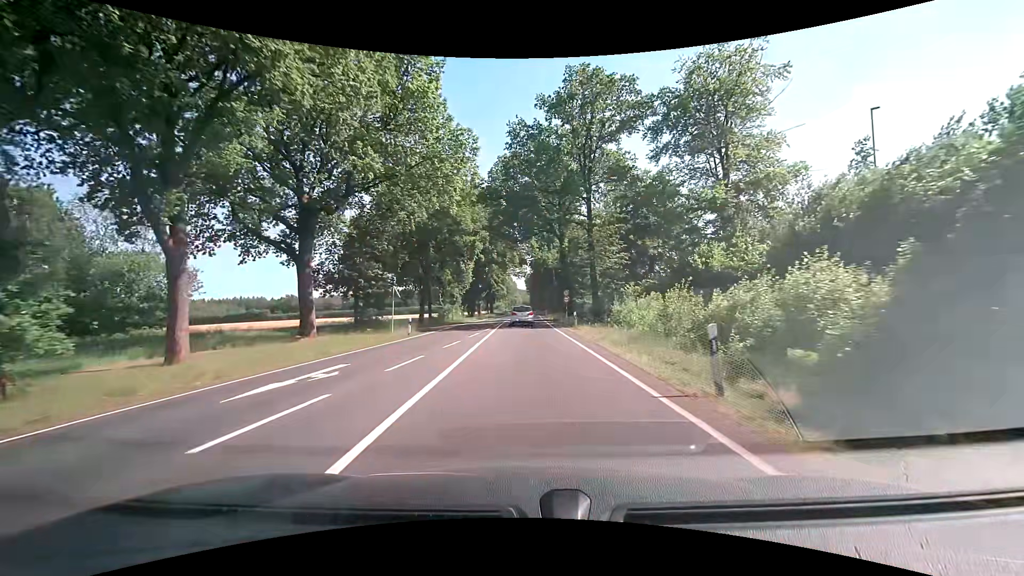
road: primary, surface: asphalt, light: Day
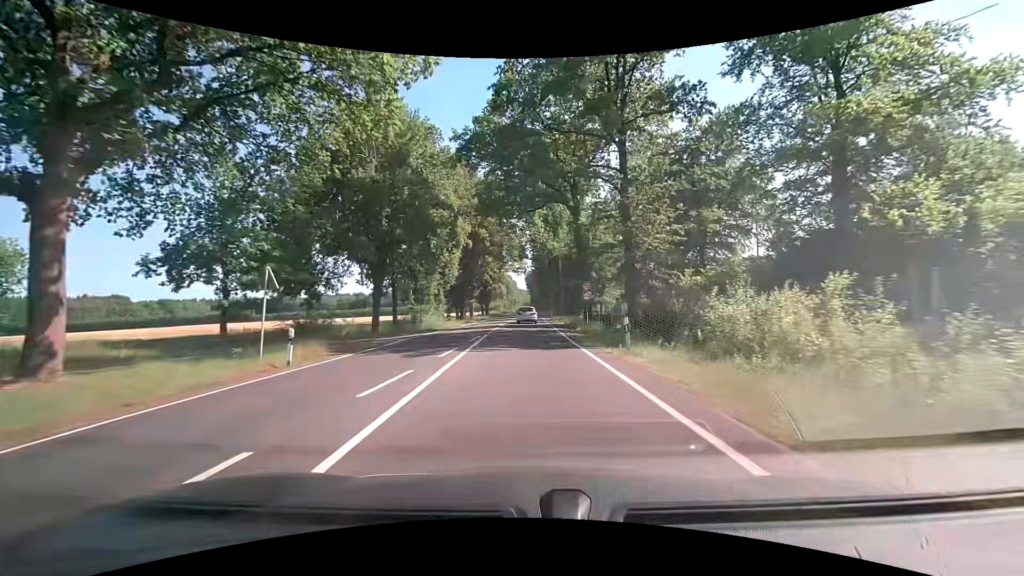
(-0.1, +15.5) m; 0°
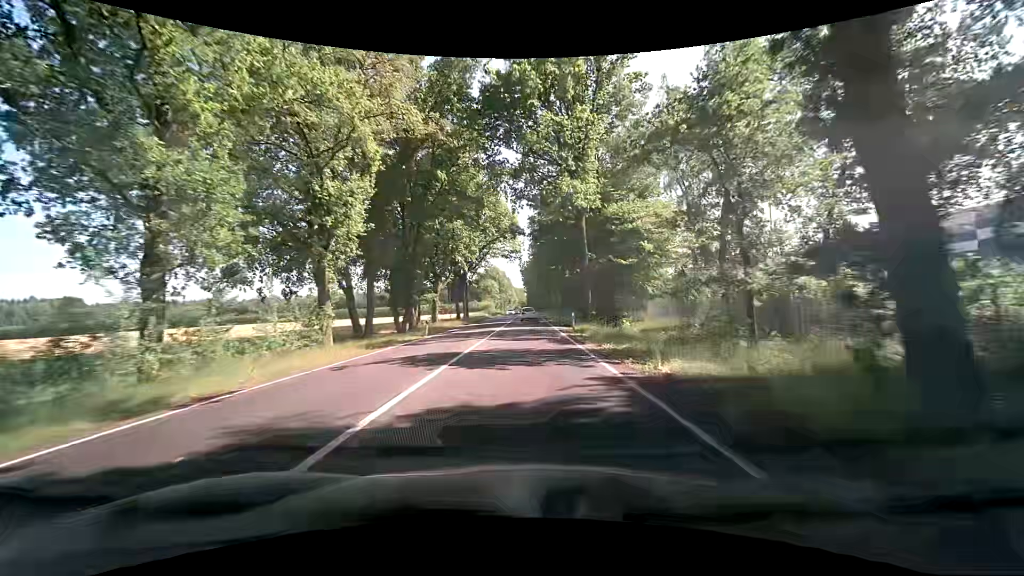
(-0.2, +32.9) m; 0°
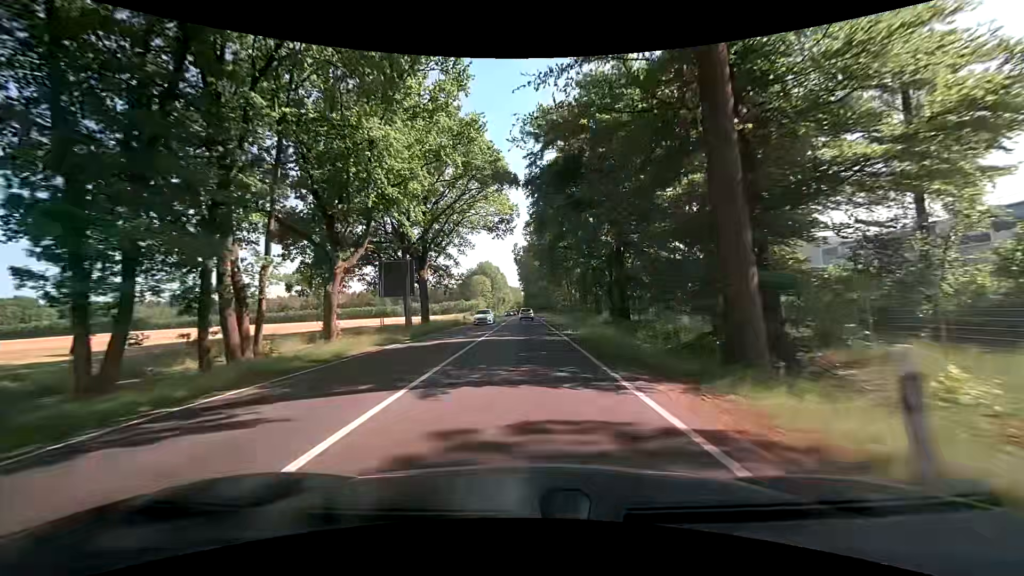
(+0.3, +28.5) m; 0°
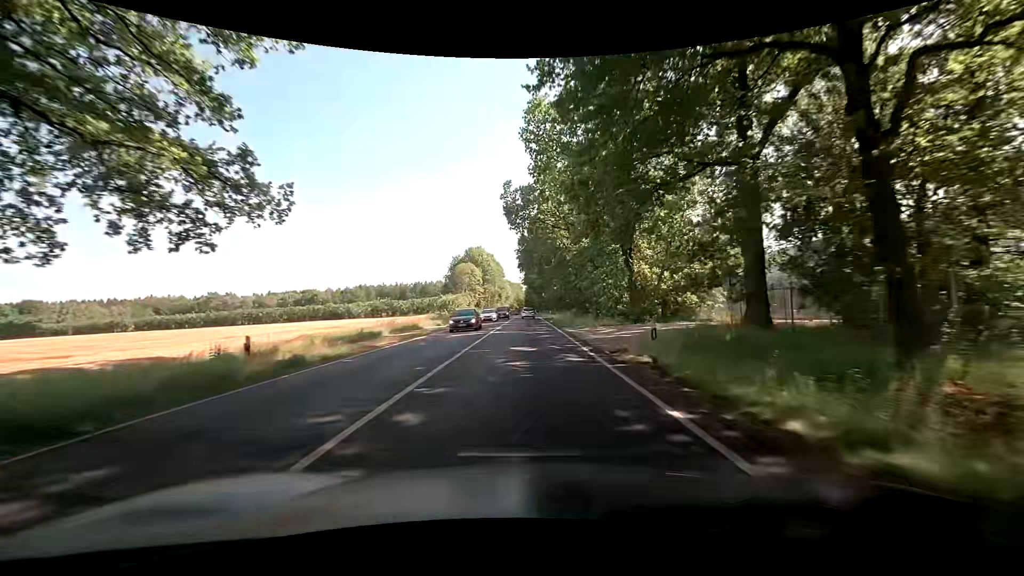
(0.0, +43.4) m; 0°
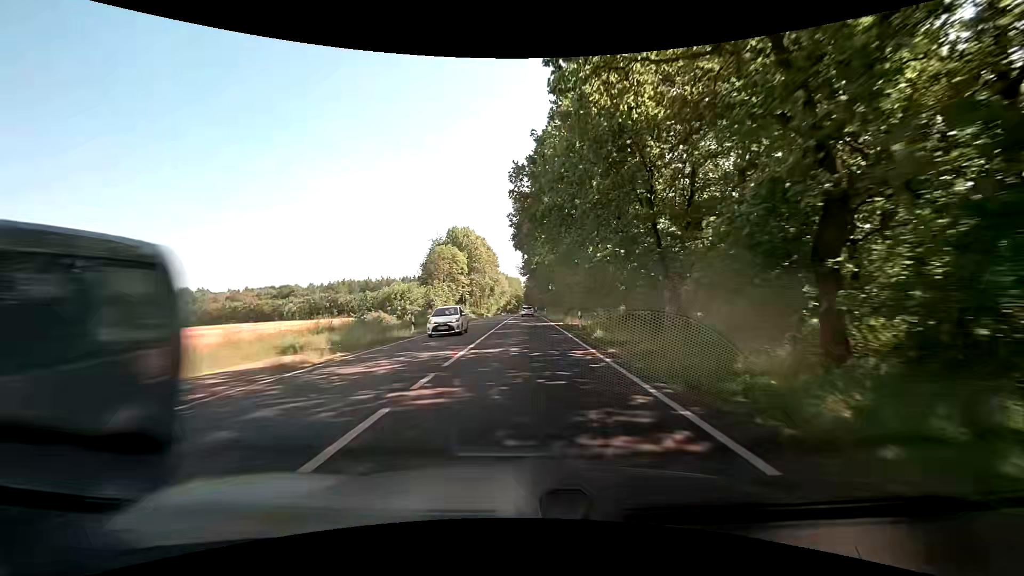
(0.0, +33.7) m; 0°
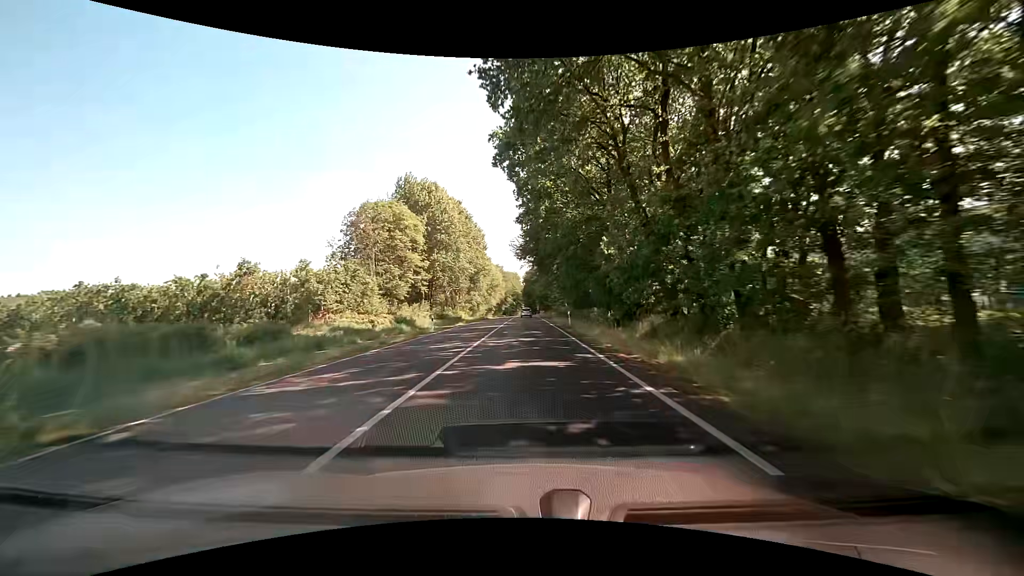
(+0.1, +43.7) m; 0°
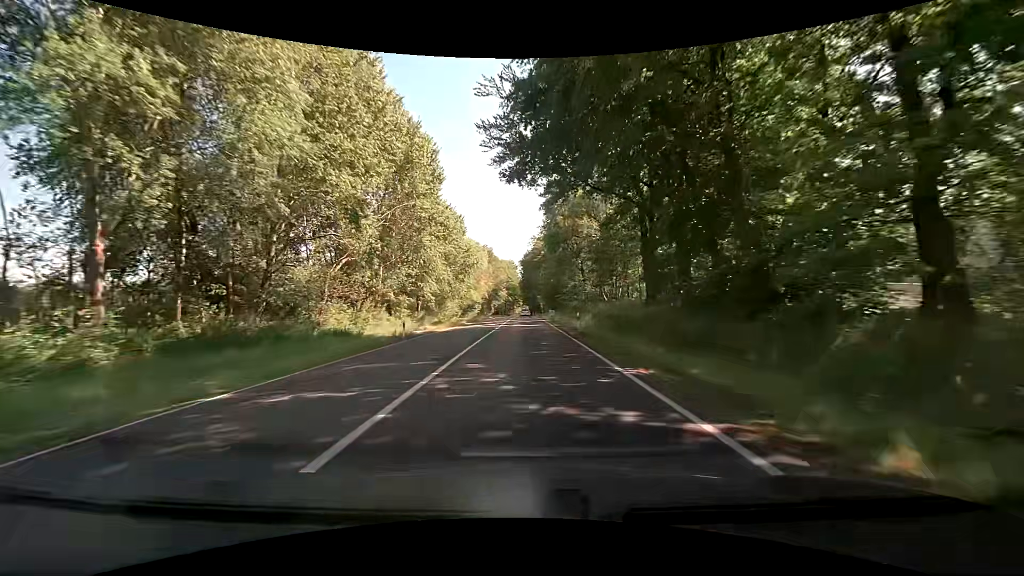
(+0.4, +53.0) m; +1°
(0, +10) (0, +20) (0, +30) (0, +40) (0, +50) (0, +60) (0, +70) (0, +80) (0, +90) (0, +100) m
